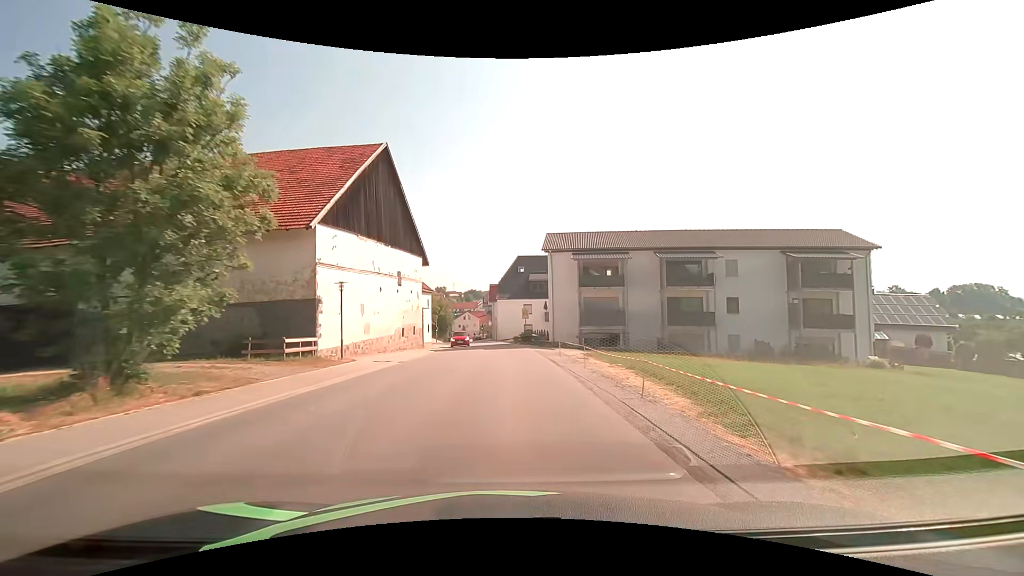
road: tertiary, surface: asphalt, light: Day
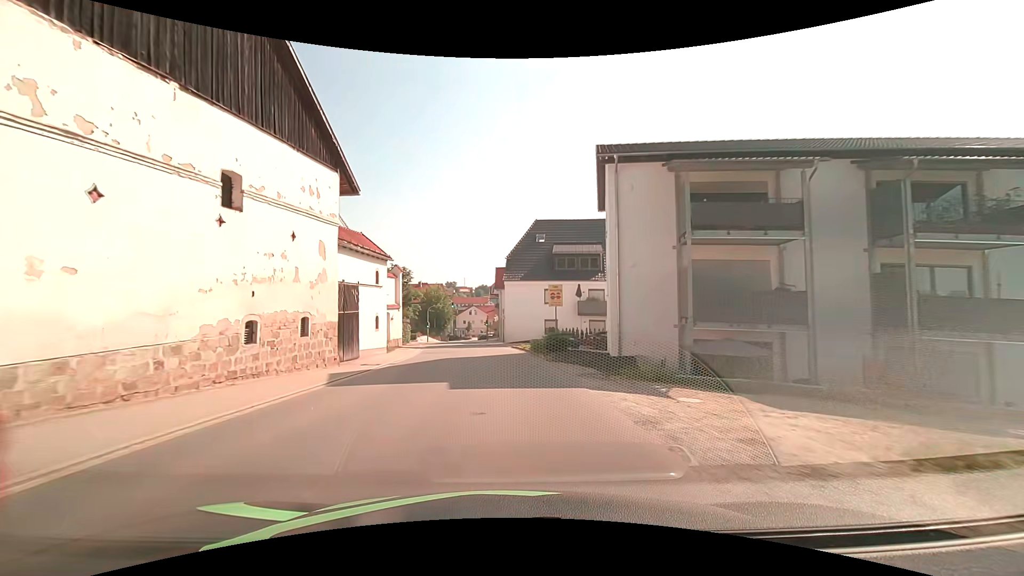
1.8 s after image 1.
(+0.1, +22.9) m; -1°
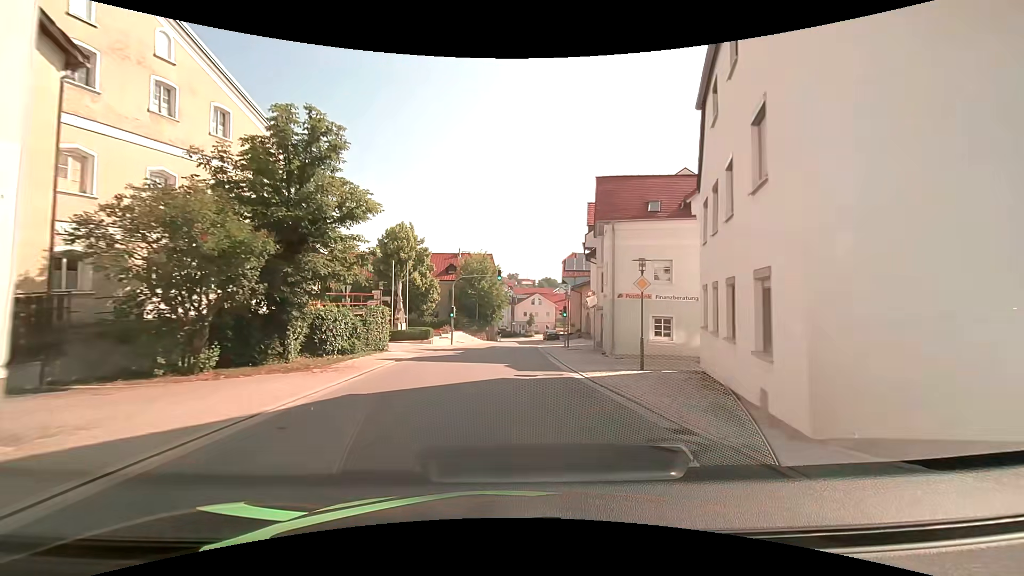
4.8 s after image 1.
(-2.6, +38.2) m; -7°
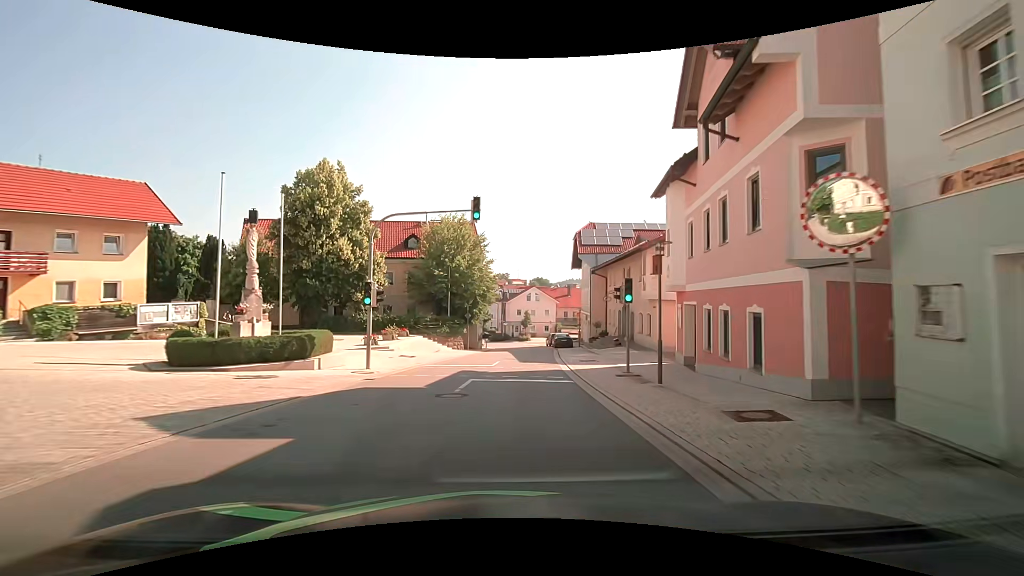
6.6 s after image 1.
(0.0, +23.0) m; +1°
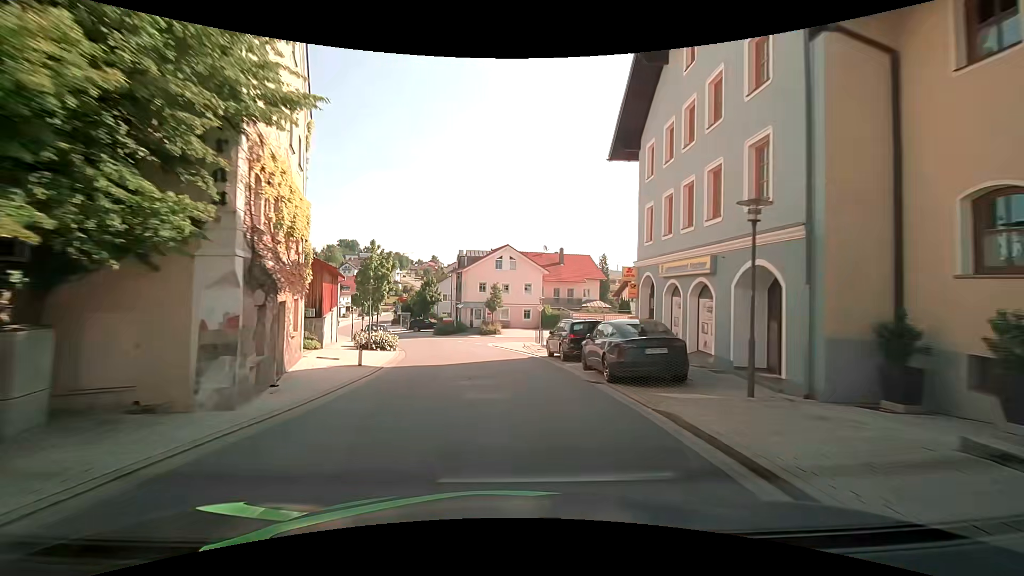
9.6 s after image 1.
(+1.9, +38.0) m; +4°
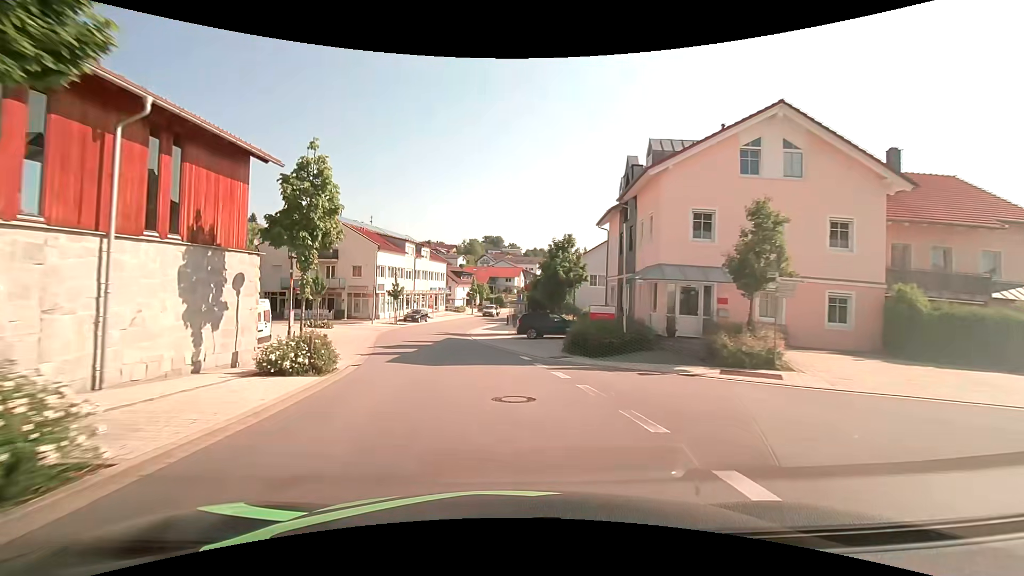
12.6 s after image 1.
(-4.2, +37.4) m; -17°
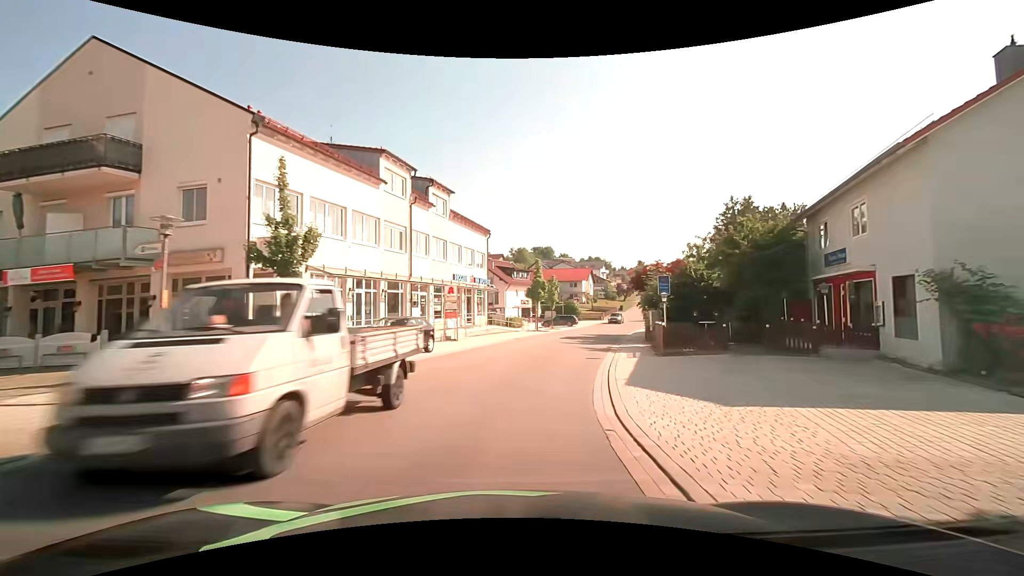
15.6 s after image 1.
(-4.0, +37.6) m; -5°
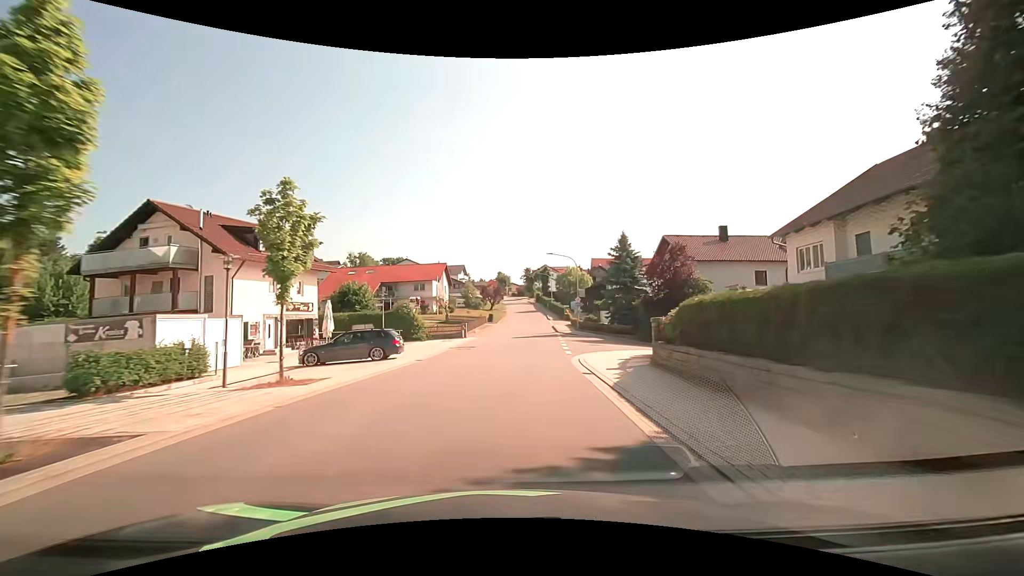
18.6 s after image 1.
(+6.3, +37.1) m; +16°
(0, +10) (+1, +20) (+1, +30) (+2, +40) (+3, +50) (+3, +60) (+4, +70) (+4, +80) (+5, +90) (+5, +100) m
